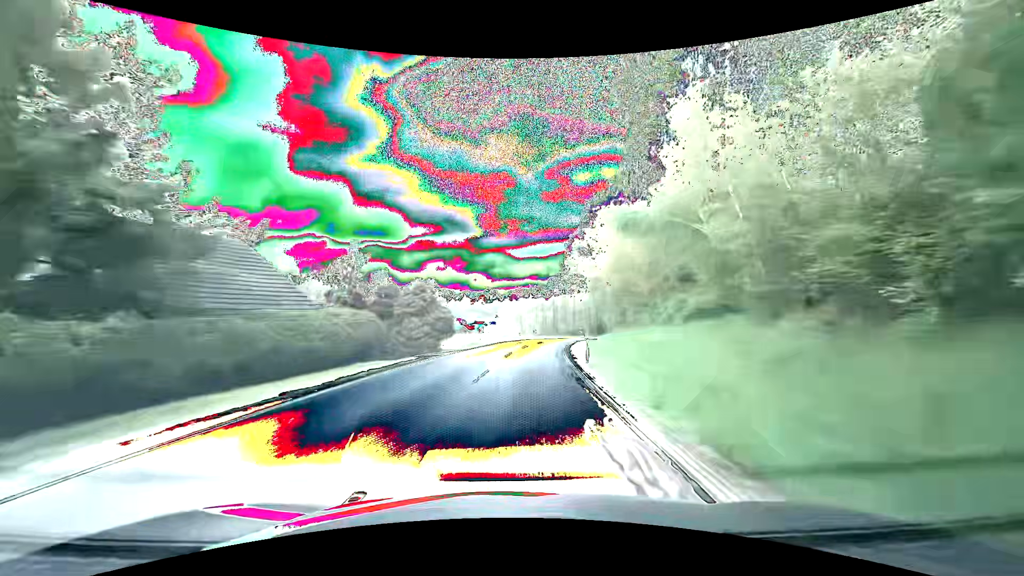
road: secondary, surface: asphalt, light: Day
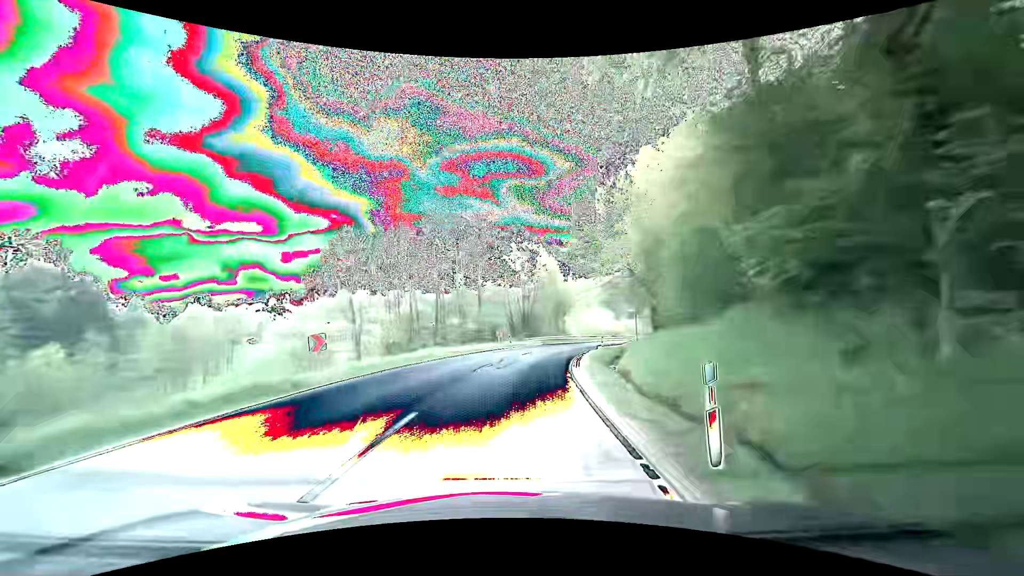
(+5.6, +55.7) m; +12°
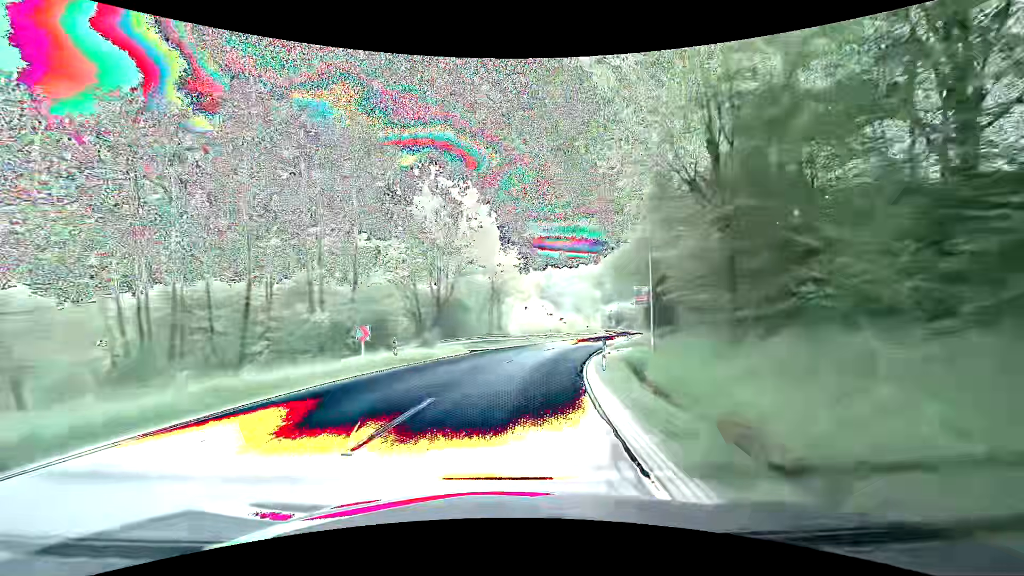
(+1.4, +22.3) m; +8°
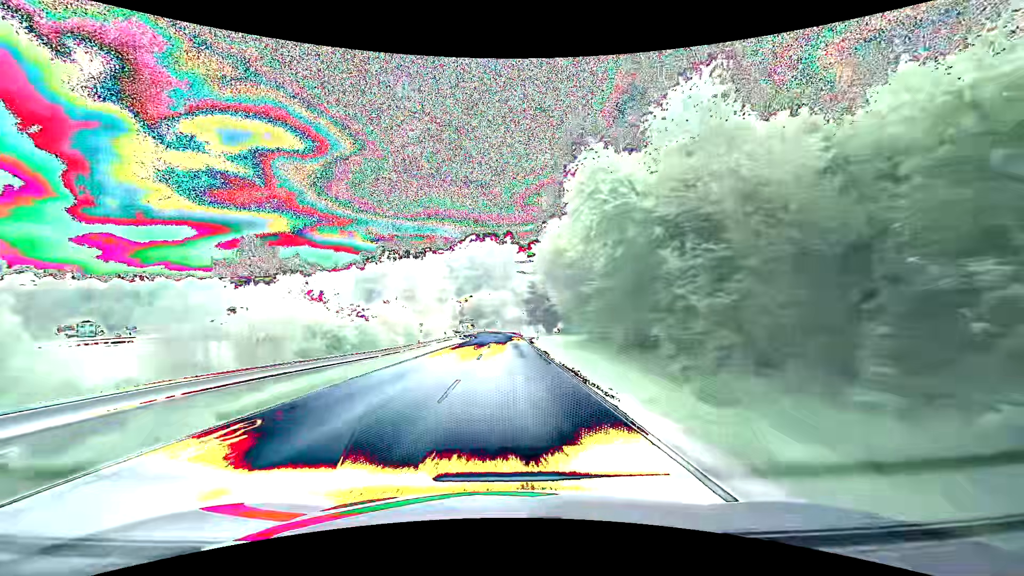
(+10.0, +54.9) m; +17°
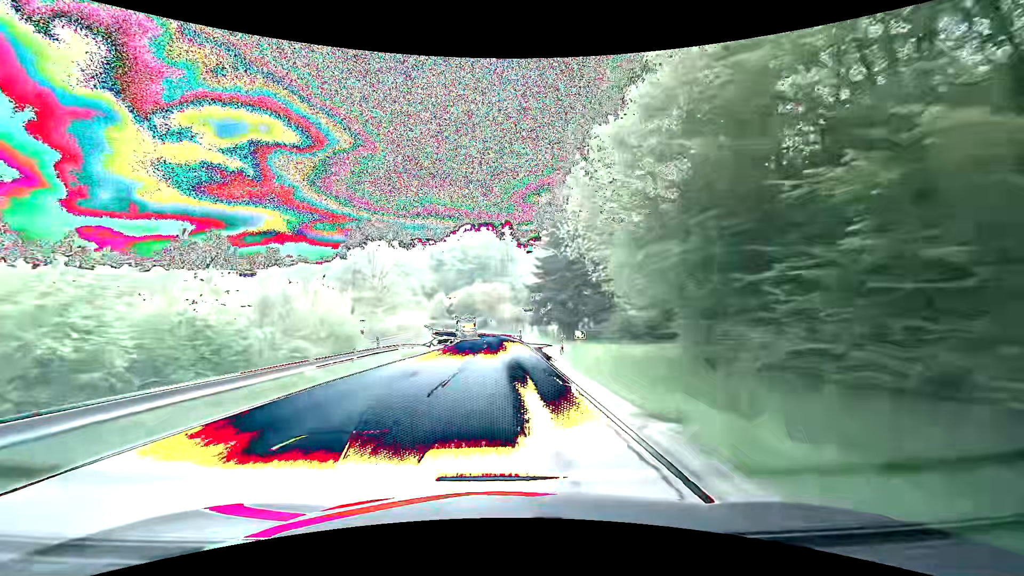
(0.0, +21.9) m; 0°
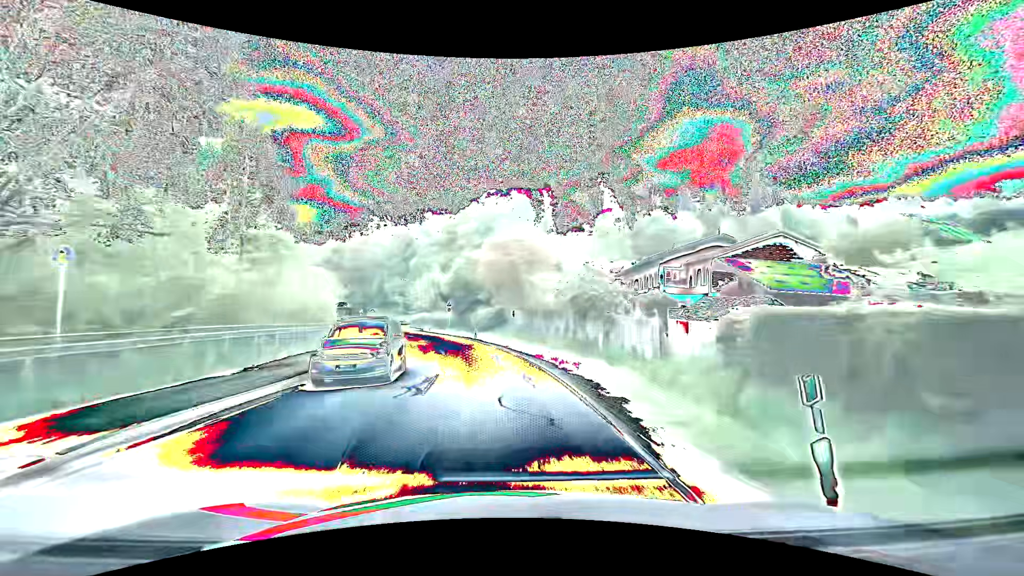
(-0.5, +50.0) m; -3°
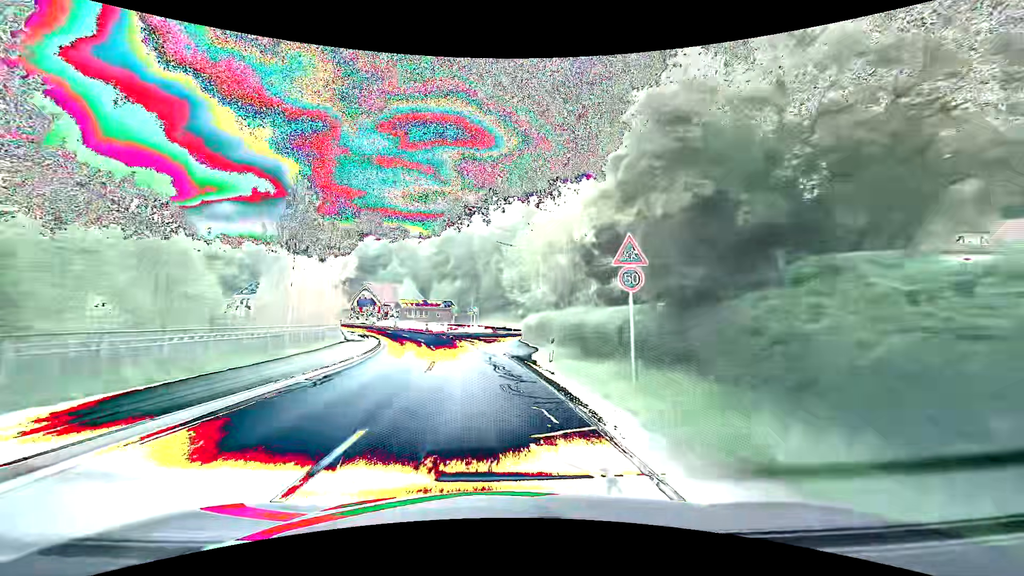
(-5.9, +42.3) m; -16°
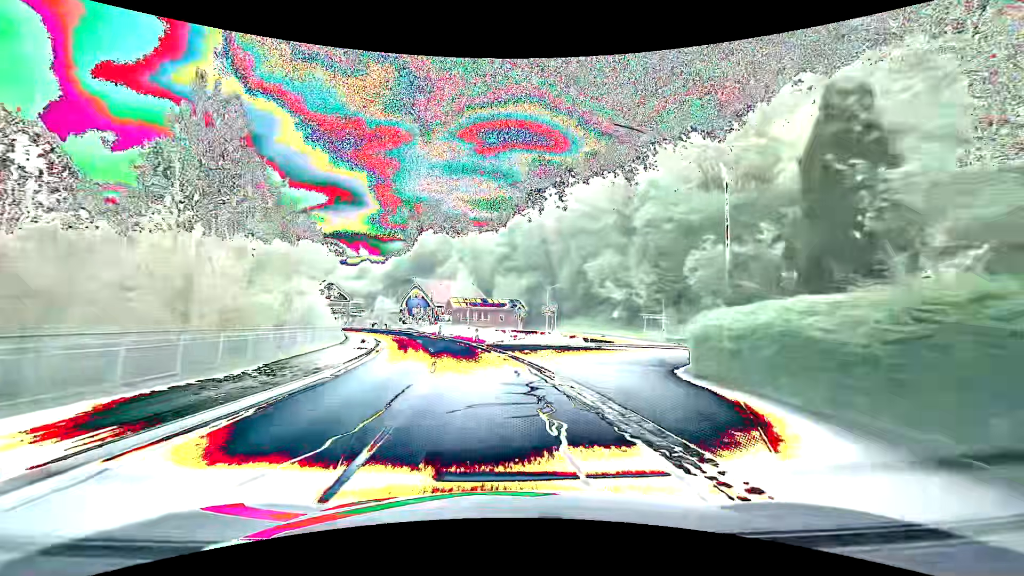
(-1.8, +23.6) m; -9°
(0, +10) (-1, +20) (-2, +30) (-5, +40) (-7, +49) (-11, +59) (-15, +68) (-19, +77) (-25, +85) (-30, +93) m
